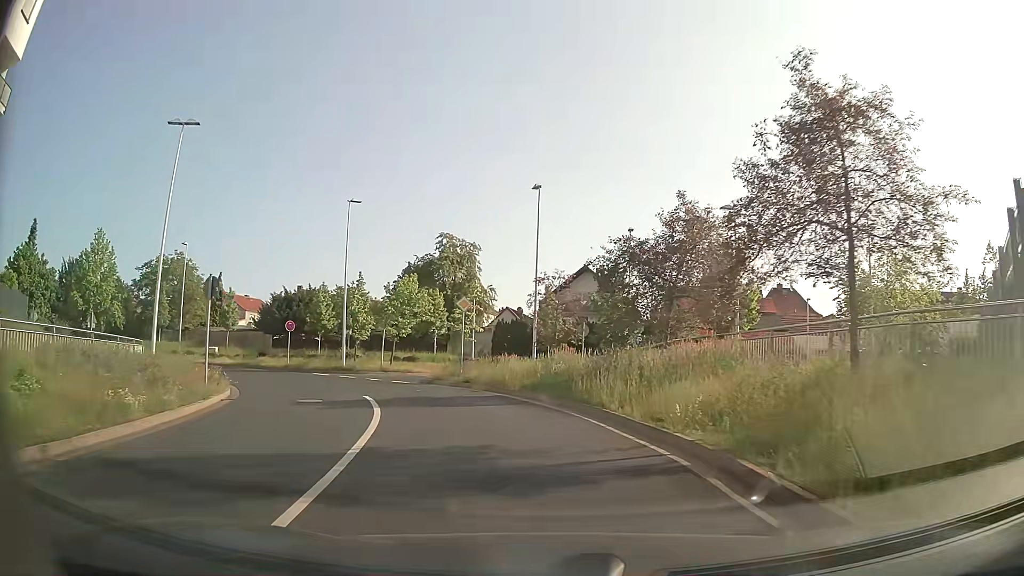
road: tertiary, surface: asphalt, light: Day
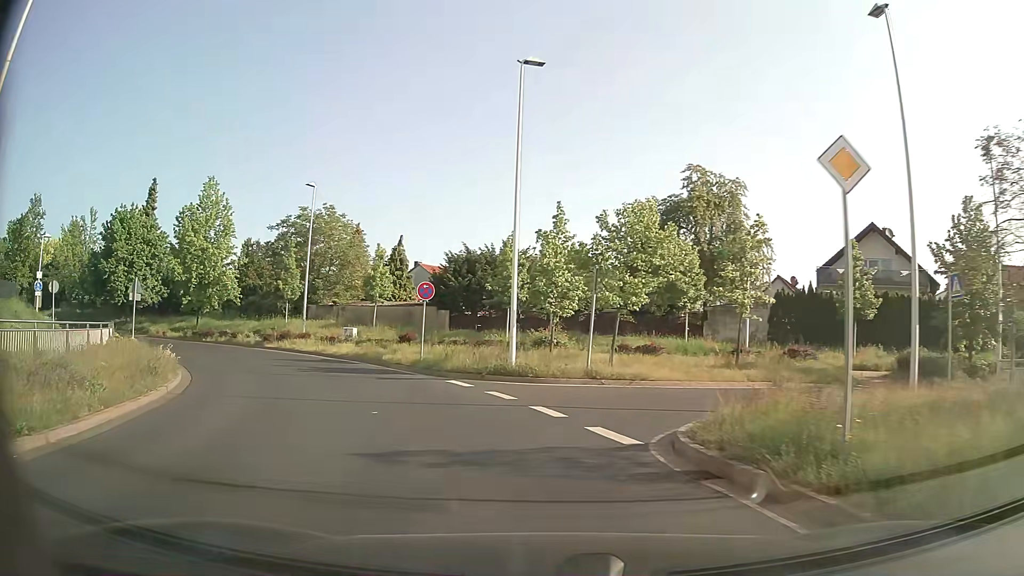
(-2.9, +18.2) m; -20°
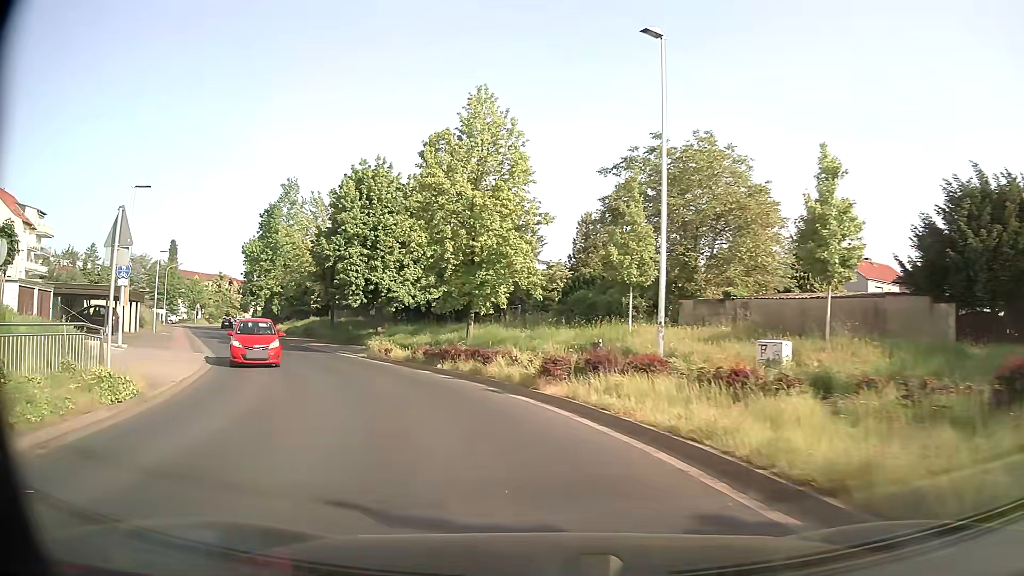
(-6.4, +22.4) m; -33°
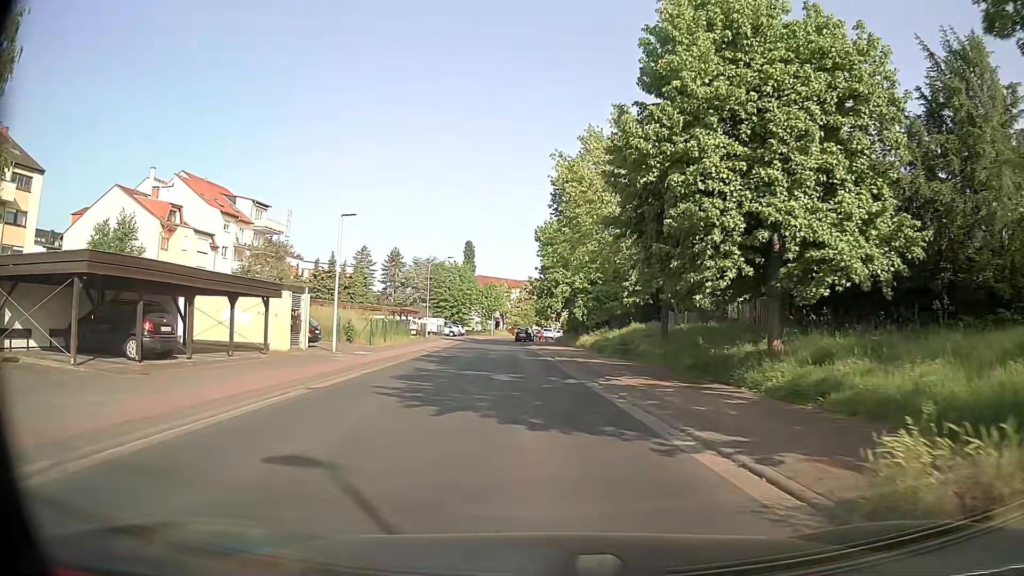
(-6.1, +22.3) m; -28°
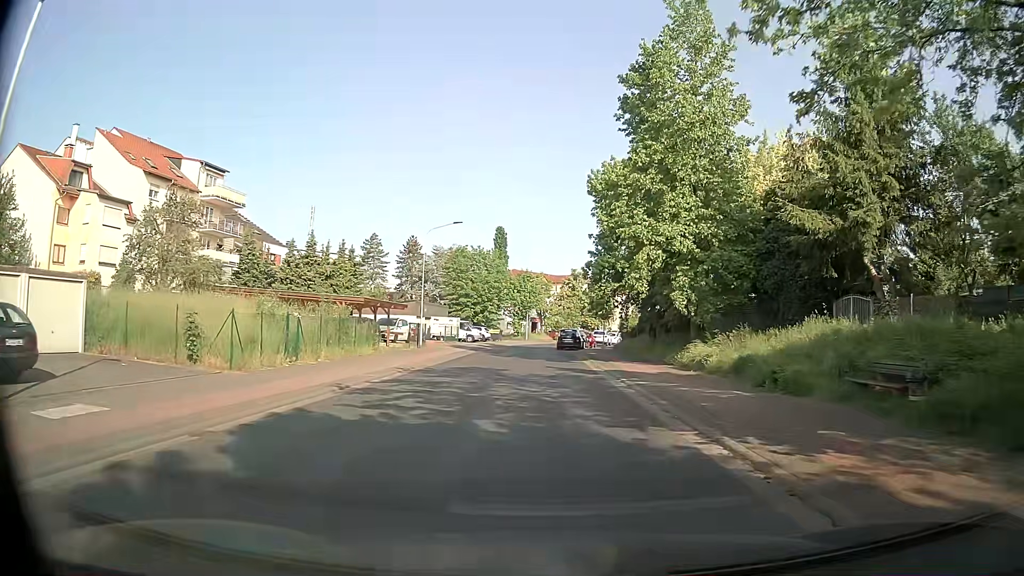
(-1.1, +23.0) m; -3°
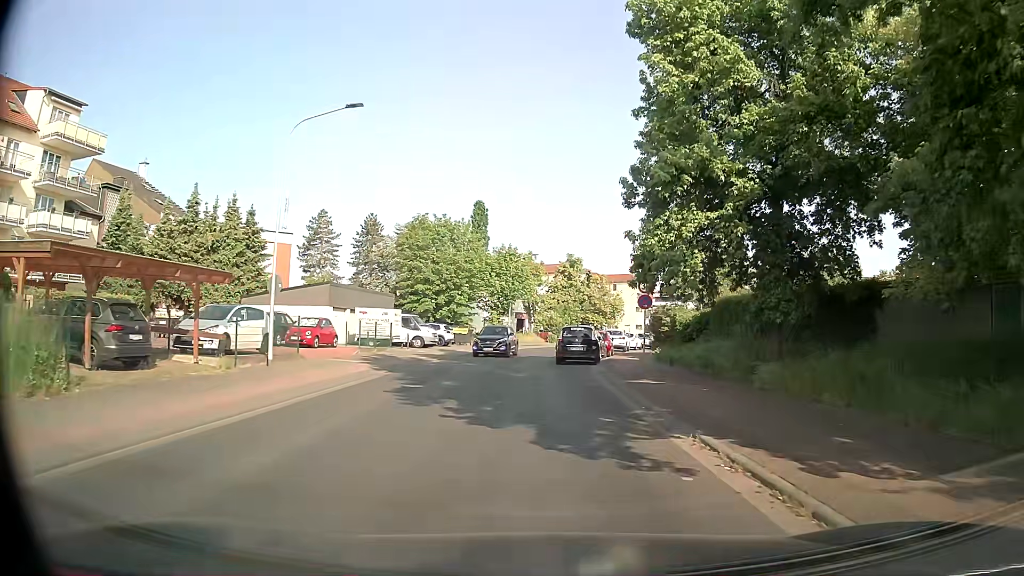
(-0.2, +22.9) m; 0°
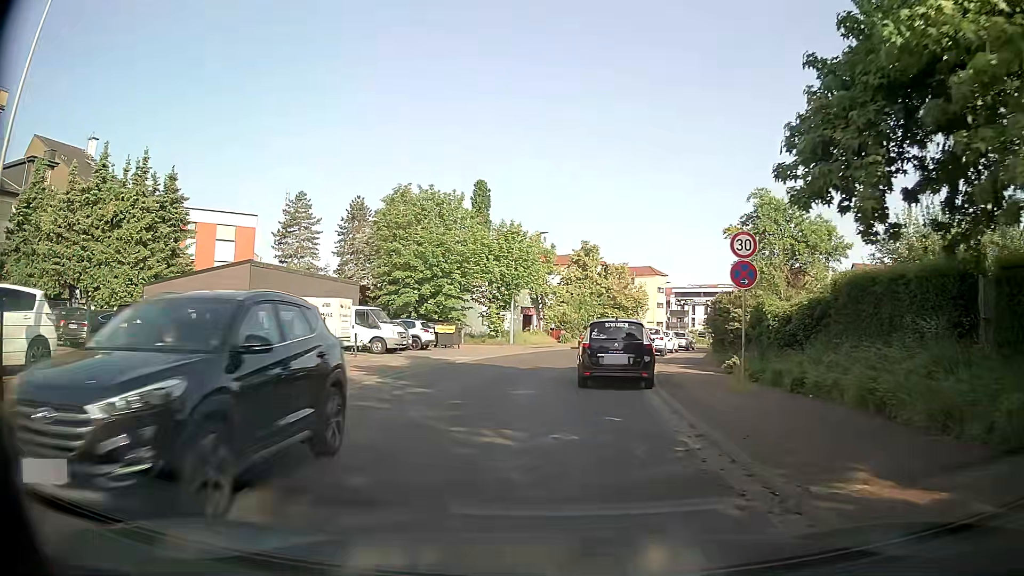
(0.0, +12.0) m; -1°
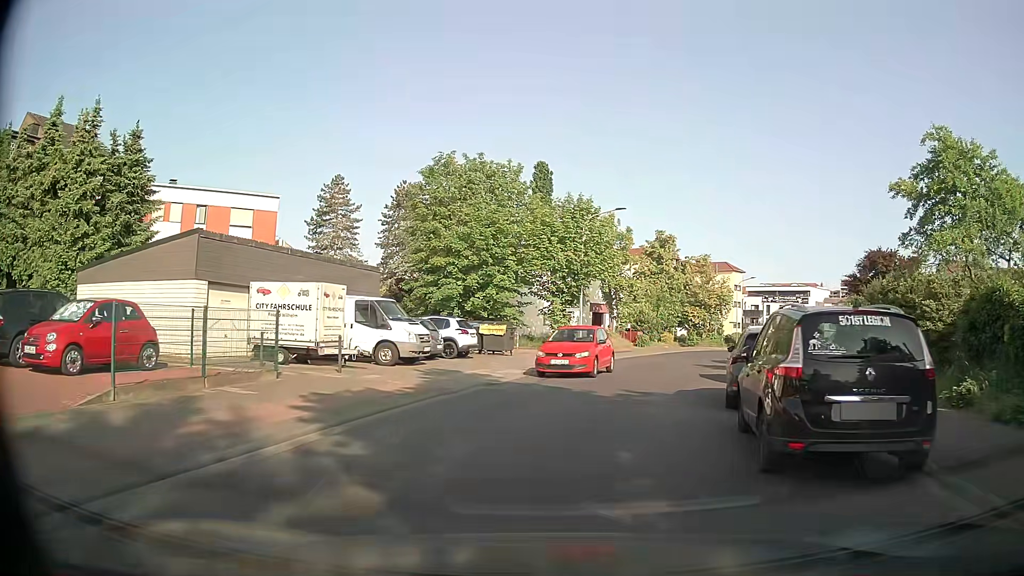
(-0.5, +9.3) m; -6°
(+1, +10) (+3, +20) (+6, +29) (+10, +39) (+14, +47) (+19, +56) (+24, +65) (+30, +73) (+36, +81) (+44, +88) m
